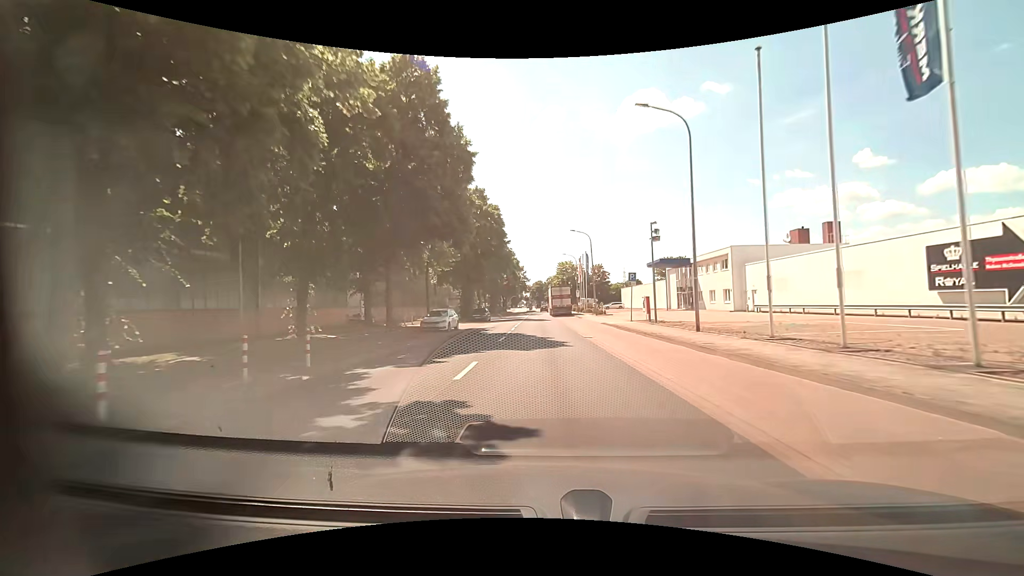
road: tertiary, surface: asphalt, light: Day
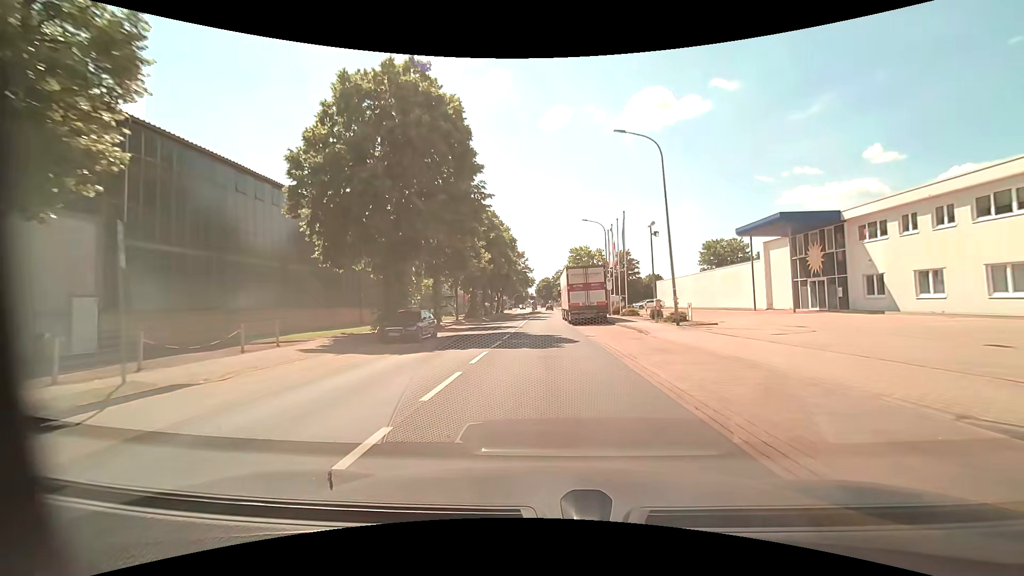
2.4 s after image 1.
(-0.2, +30.8) m; -1°
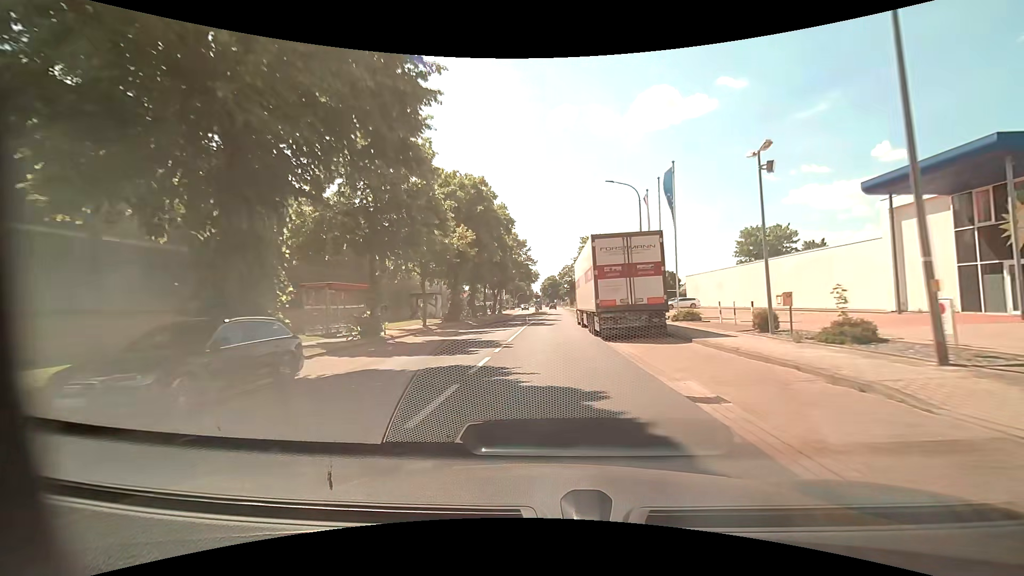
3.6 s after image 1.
(-0.1, +15.0) m; 0°
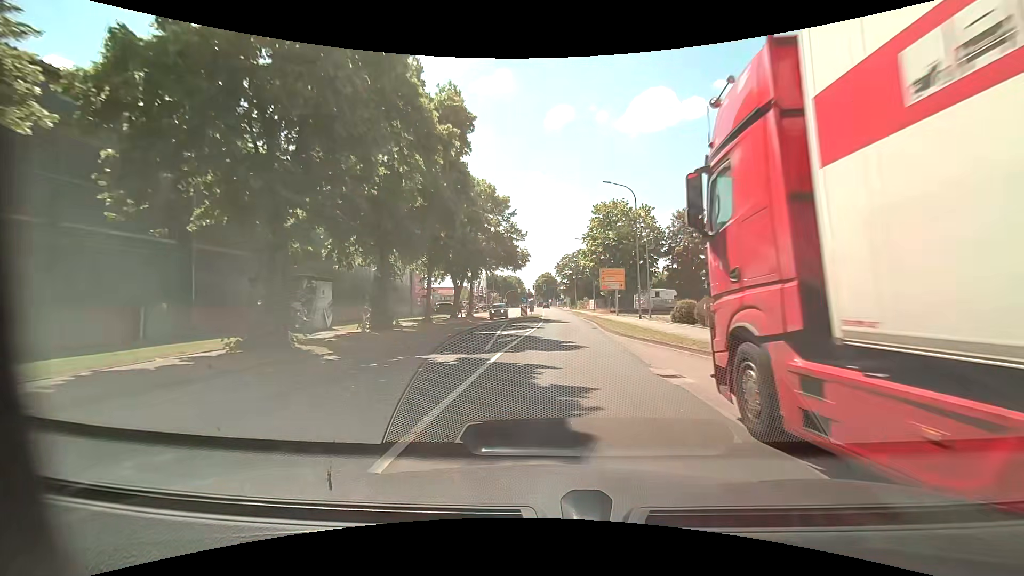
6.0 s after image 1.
(-0.2, +28.5) m; 0°
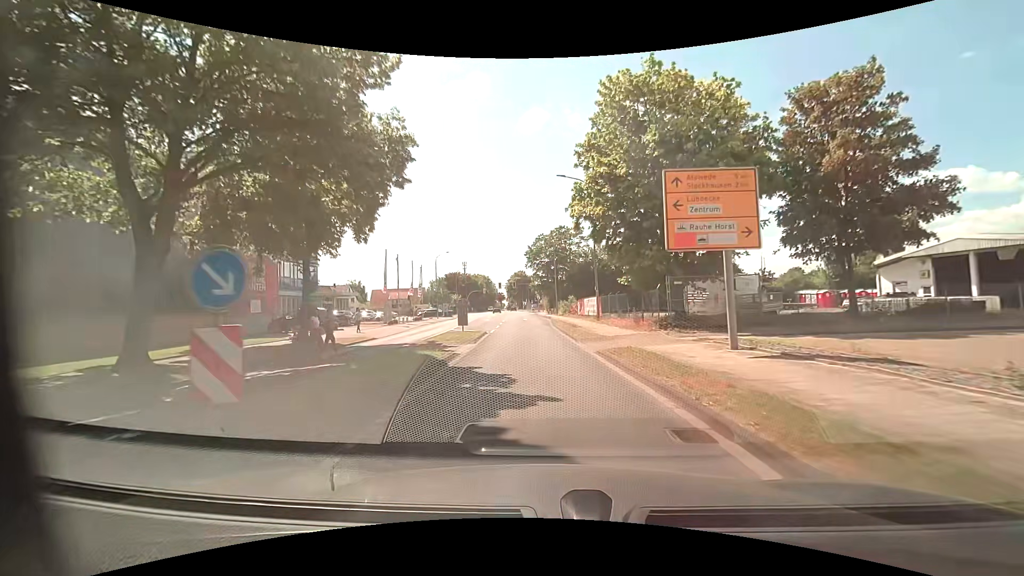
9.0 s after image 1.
(+1.6, +32.4) m; +3°
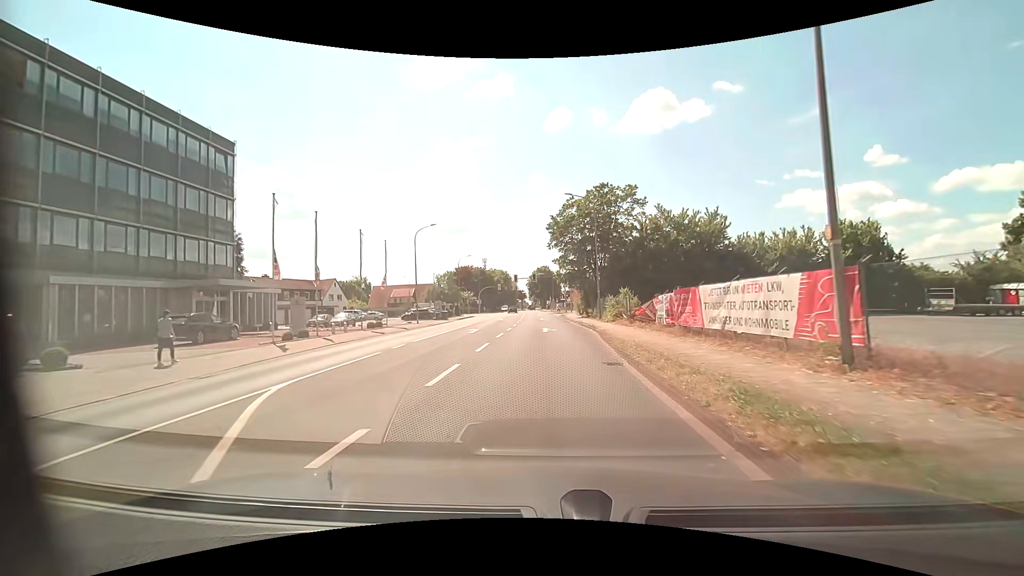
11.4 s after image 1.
(-0.8, +23.6) m; -4°
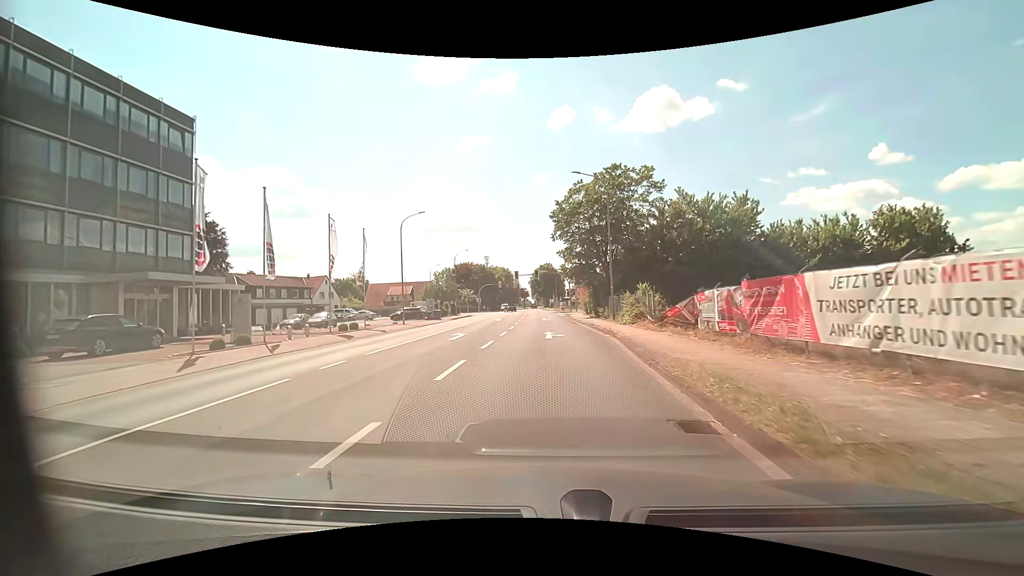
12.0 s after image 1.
(0.0, +5.7) m; 0°
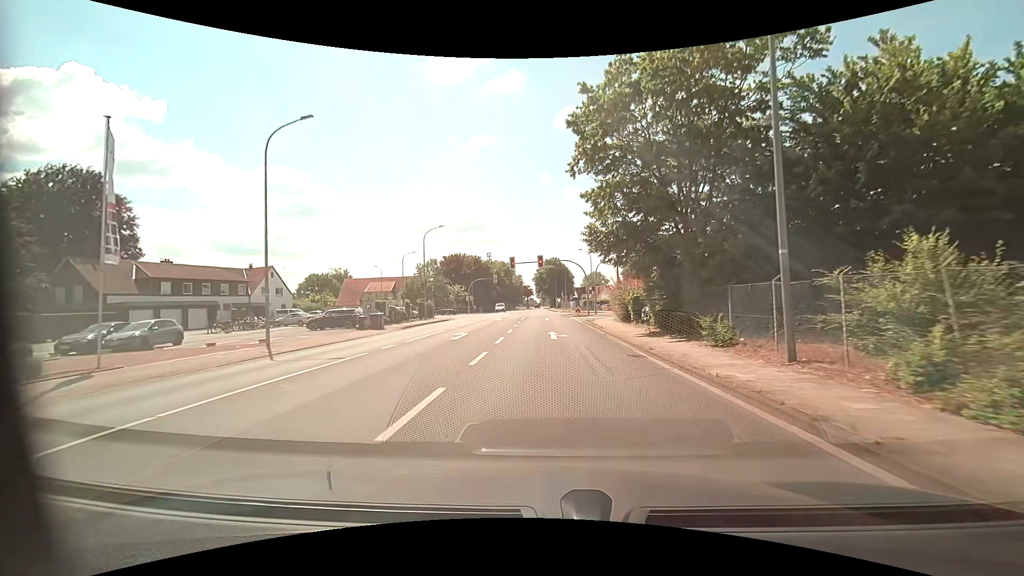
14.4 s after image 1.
(0.0, +21.7) m; 0°
(0, +10) (0, +20) (0, +30) (+1, +40) (+5, +49) (+14, +53) (+24, +51) (+33, +47) (+42, +42) (+50, +37) m
